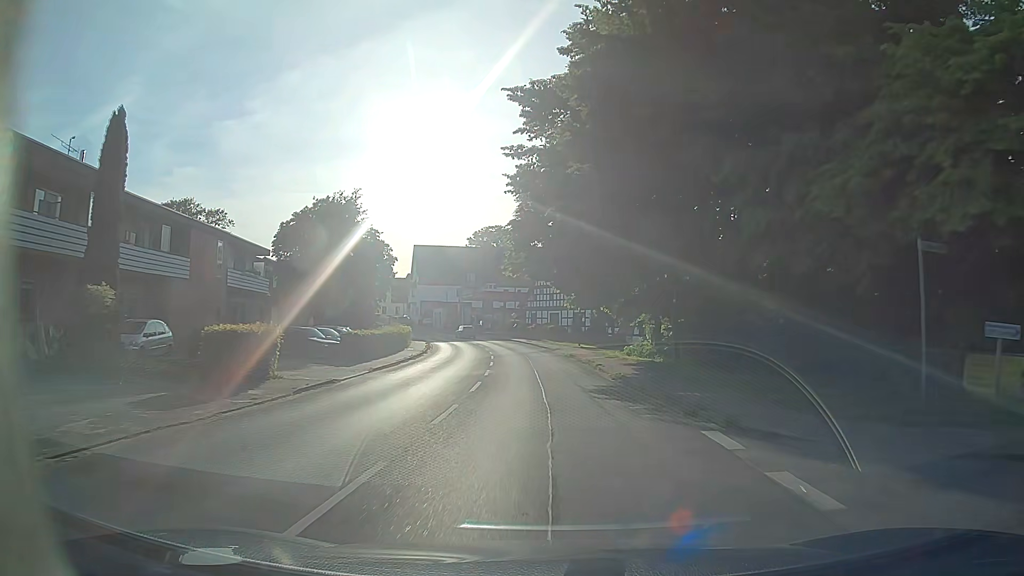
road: secondary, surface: asphalt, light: Day
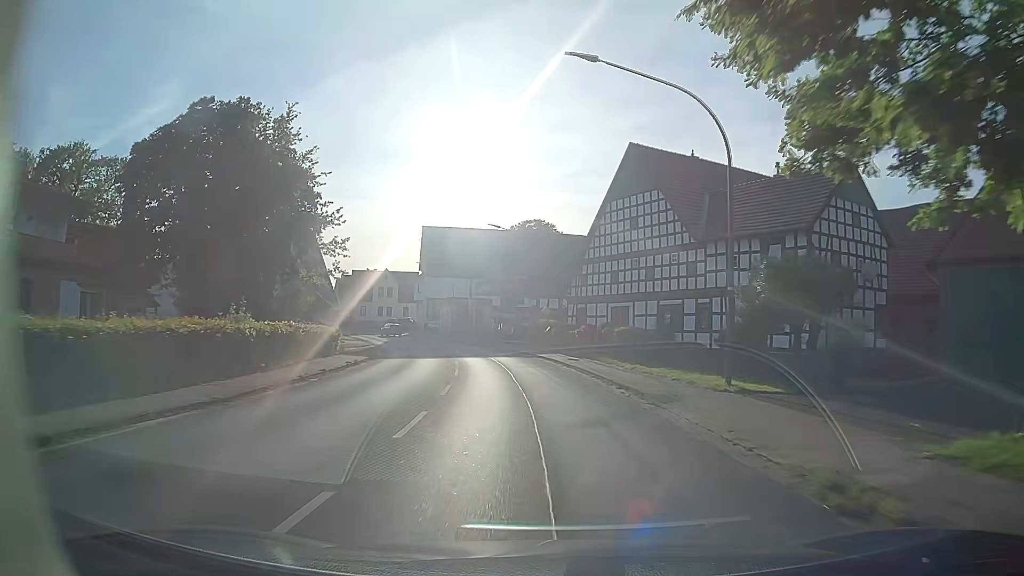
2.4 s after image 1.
(-0.5, +32.8) m; -3°
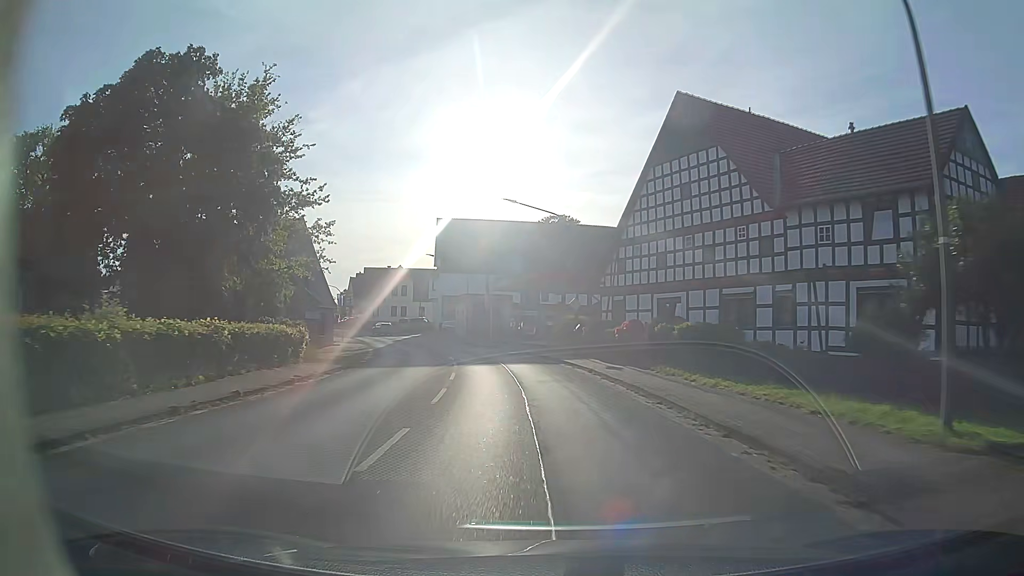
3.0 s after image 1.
(-0.1, +8.3) m; -2°
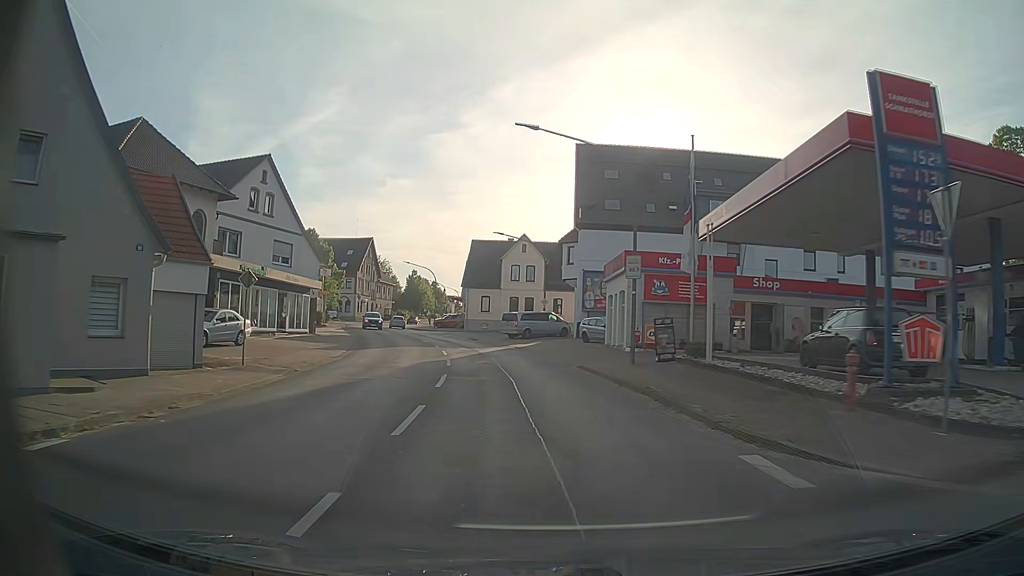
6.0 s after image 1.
(-5.0, +40.8) m; -14°
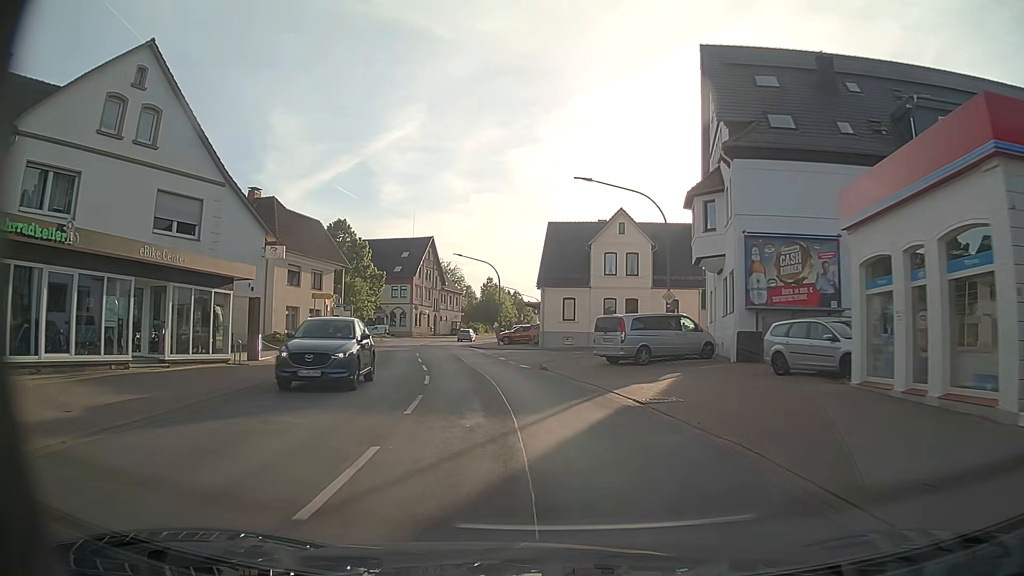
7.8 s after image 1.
(-1.4, +22.1) m; -7°
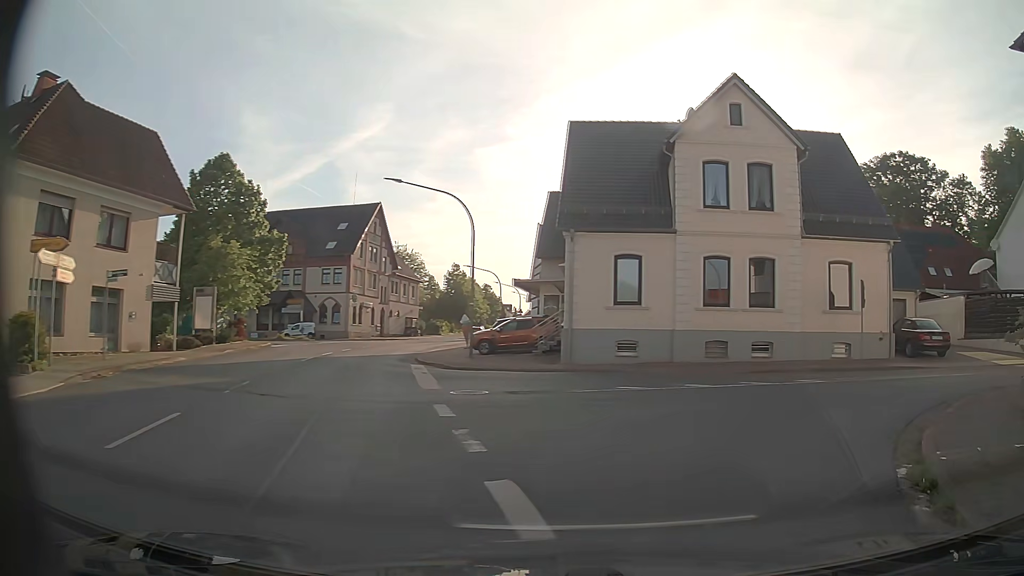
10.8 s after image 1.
(-2.5, +28.1) m; +1°
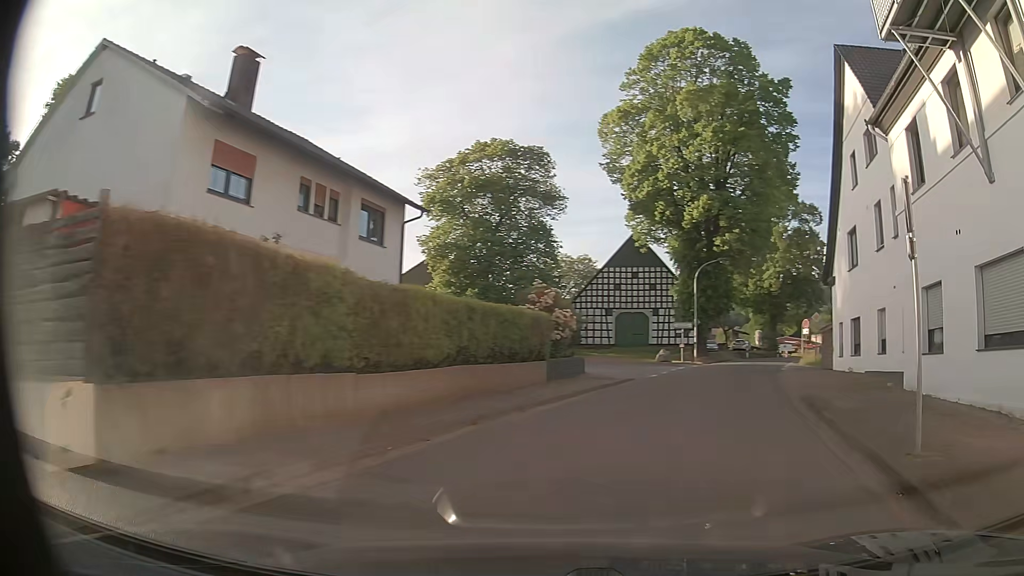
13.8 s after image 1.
(+14.1, +16.8) m; +82°
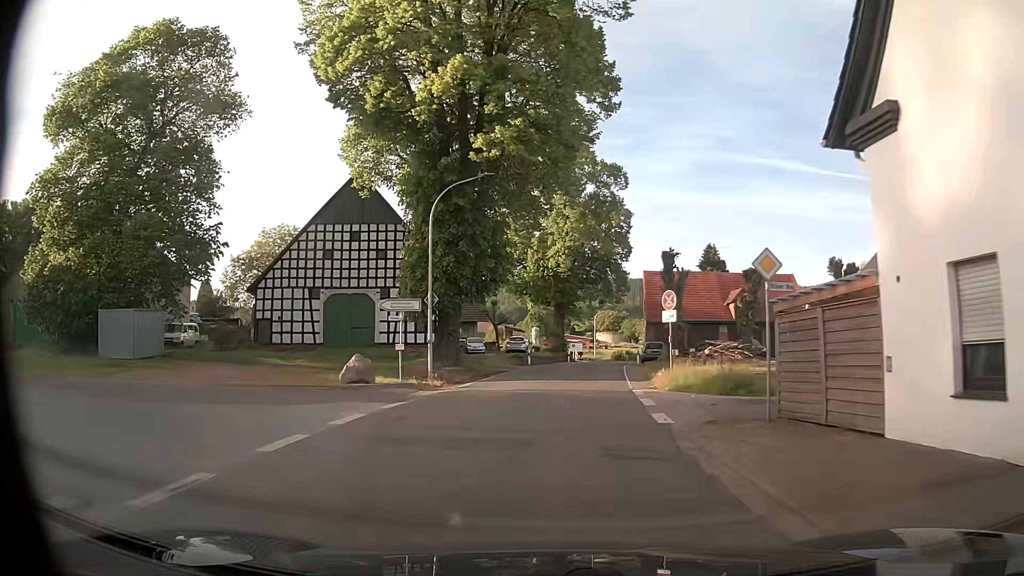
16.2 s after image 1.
(+6.6, +23.9) m; +20°
(0, +10) (+1, +20) (+2, +30) (+3, +40) (+4, +50) (+5, +60) (+7, +70) (+9, +79) (+10, +89) (+13, +99) m
